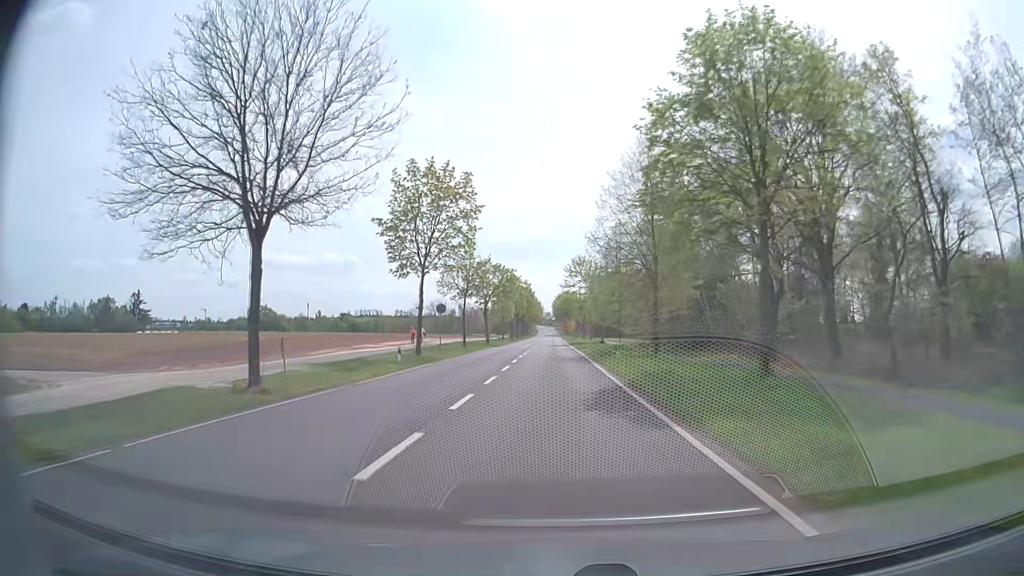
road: secondary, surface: asphalt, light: Day
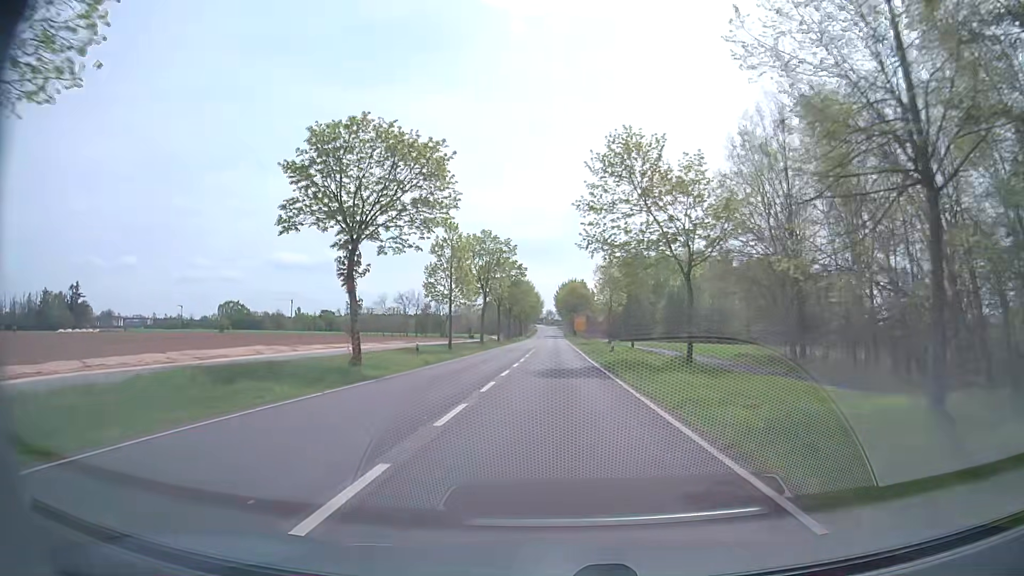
(-0.1, +50.0) m; 0°
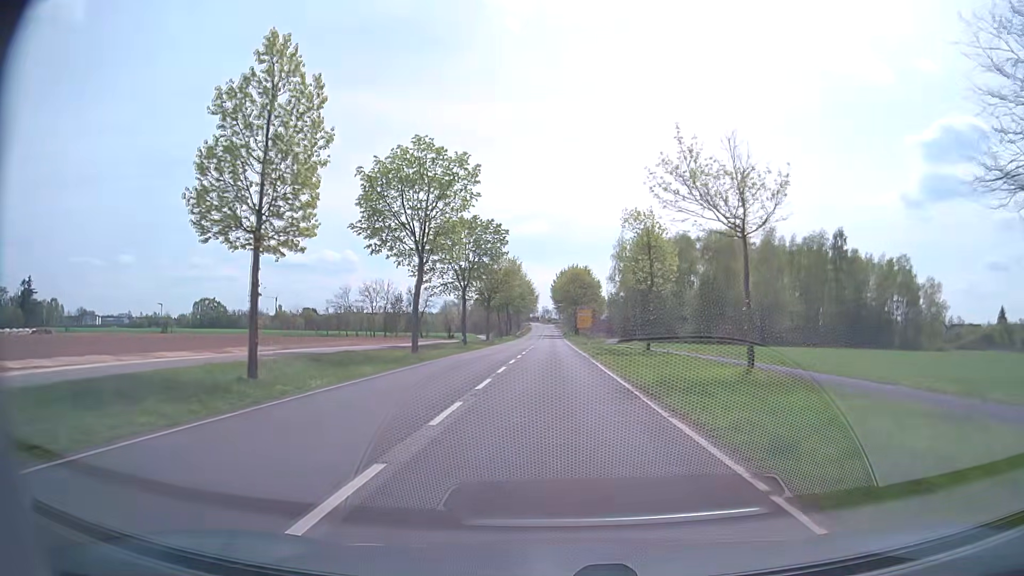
(0.0, +30.3) m; 0°
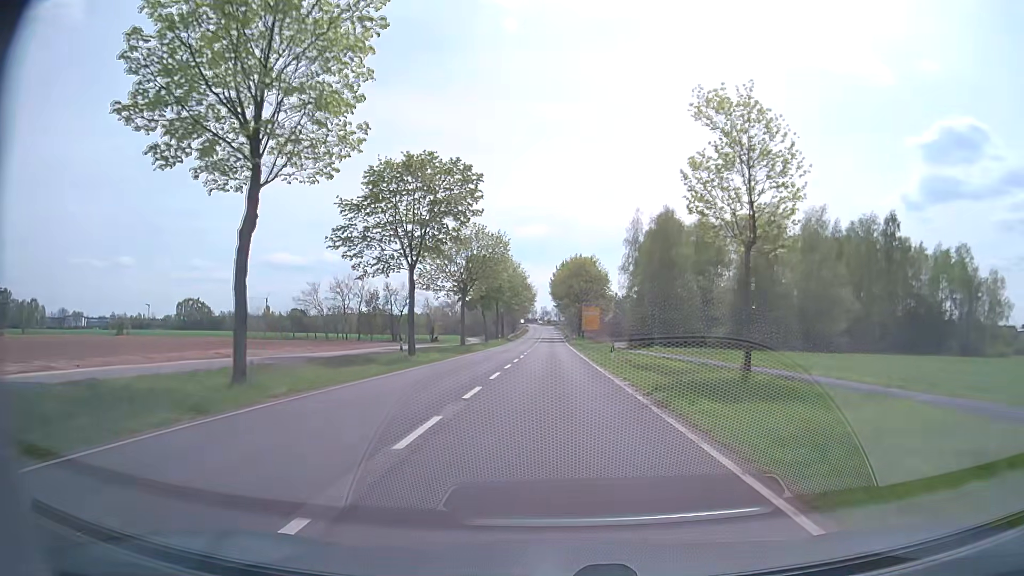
(+0.2, +20.0) m; +1°
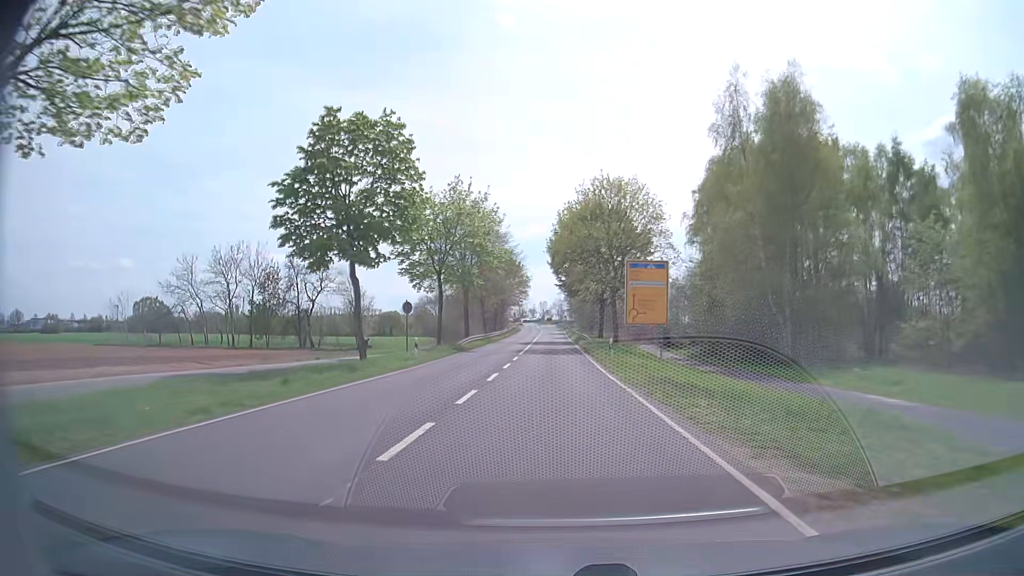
(-0.1, +48.8) m; 0°
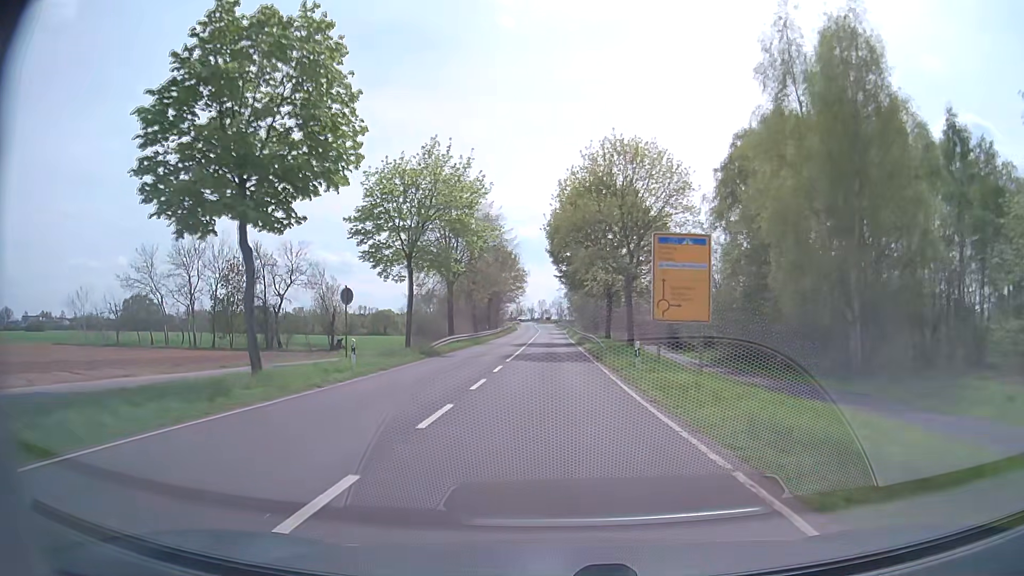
(0.0, +9.7) m; 0°
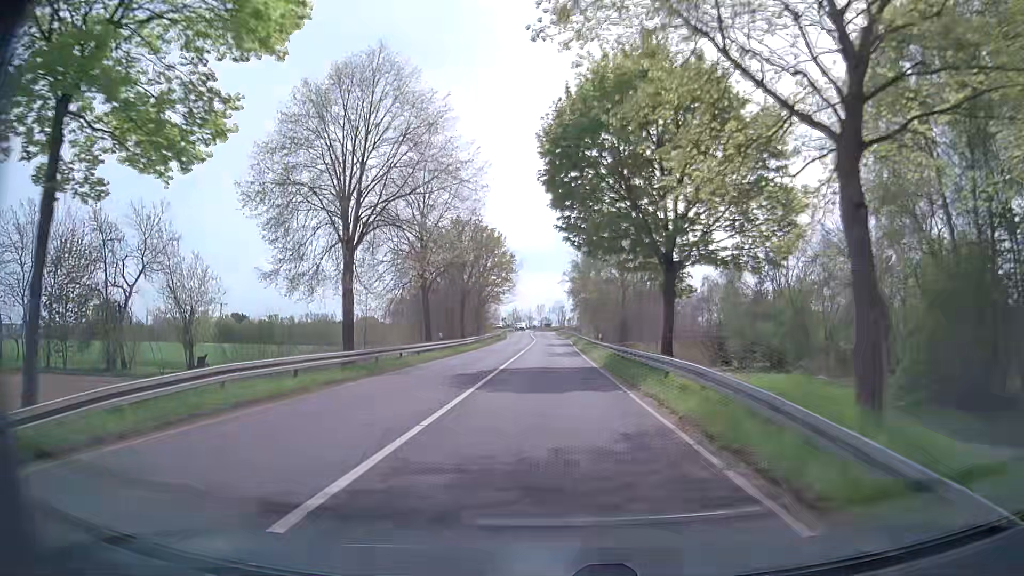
(+0.1, +28.8) m; 0°
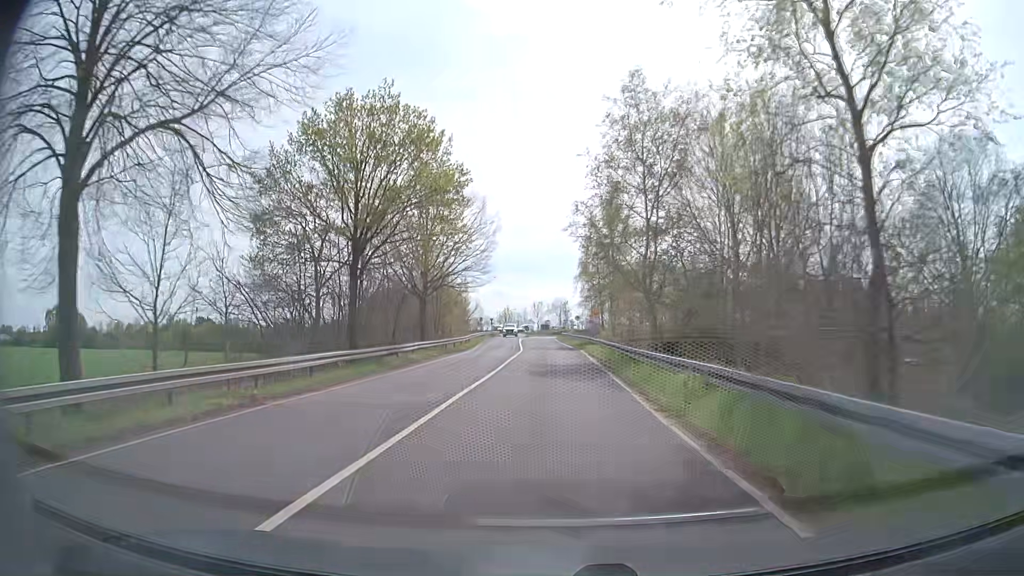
(-0.1, +37.5) m; 0°
(0, +10) (0, +20) (0, +30) (0, +40) (0, +50) (-1, +60) (-1, +70) (-1, +80) (-1, +90) (+1, +100) m
